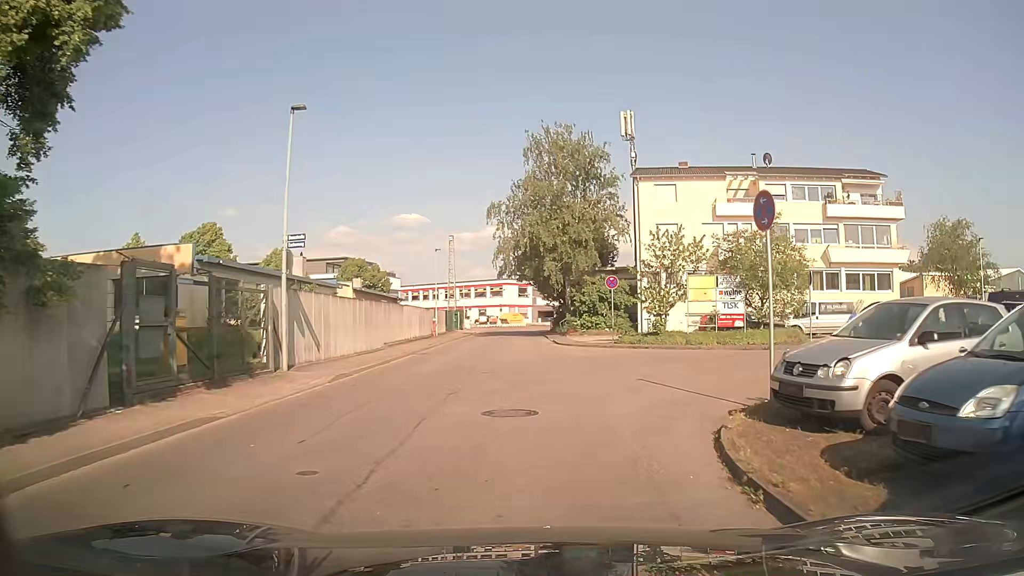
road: unclassified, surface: asphalt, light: Day
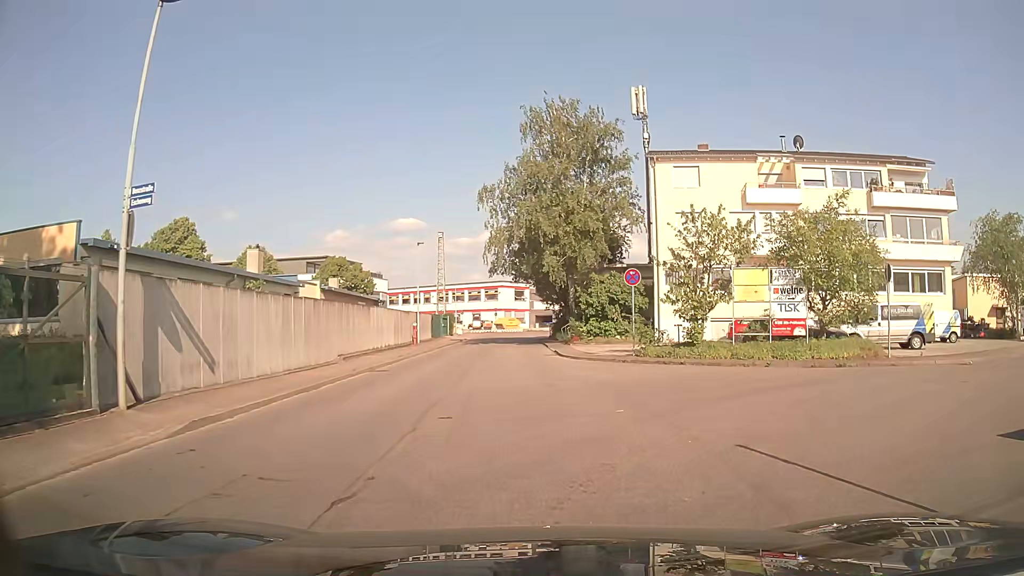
(-0.1, +6.8) m; -1°
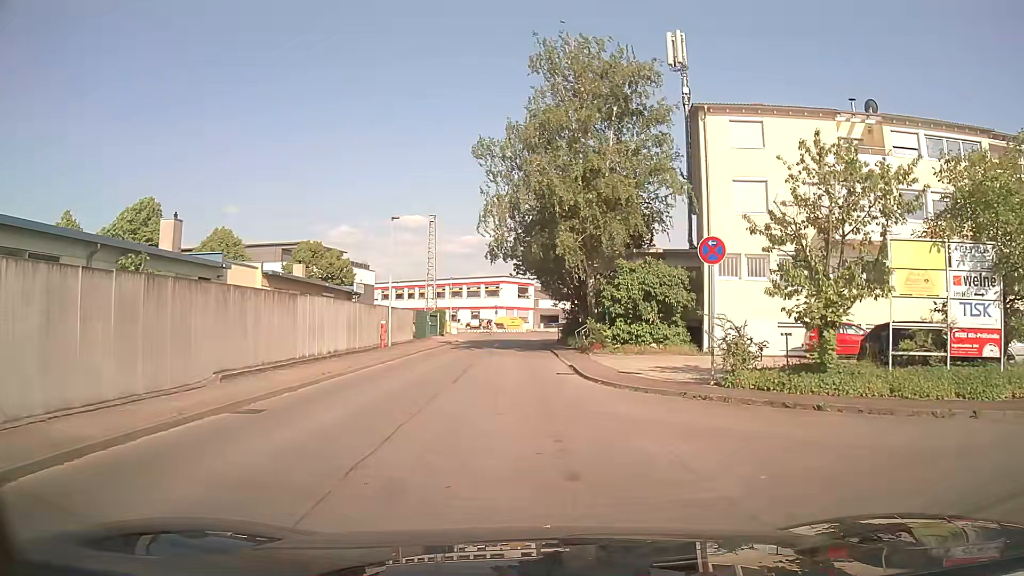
(0.0, +10.1) m; 0°
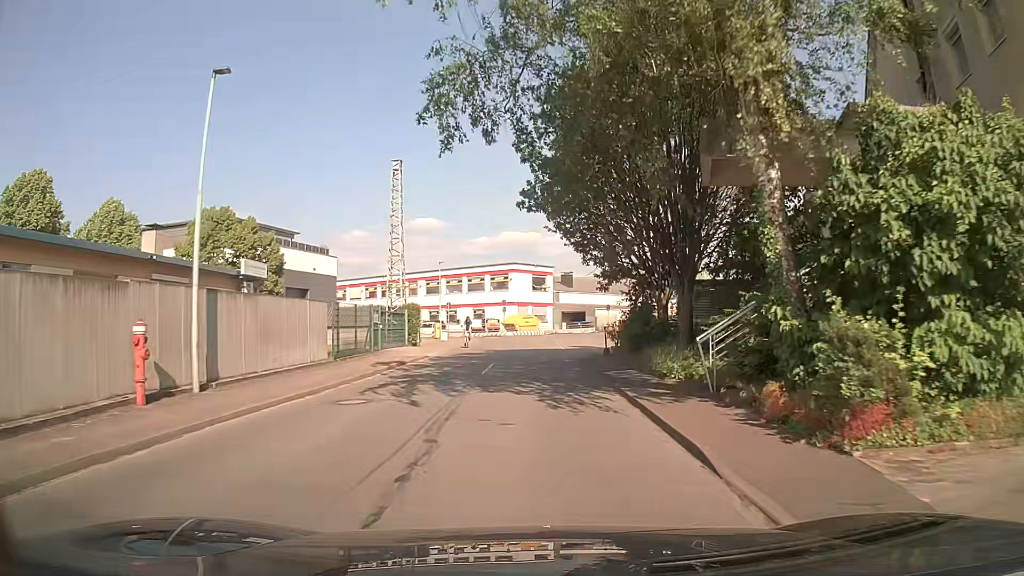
(-0.1, +21.8) m; -1°
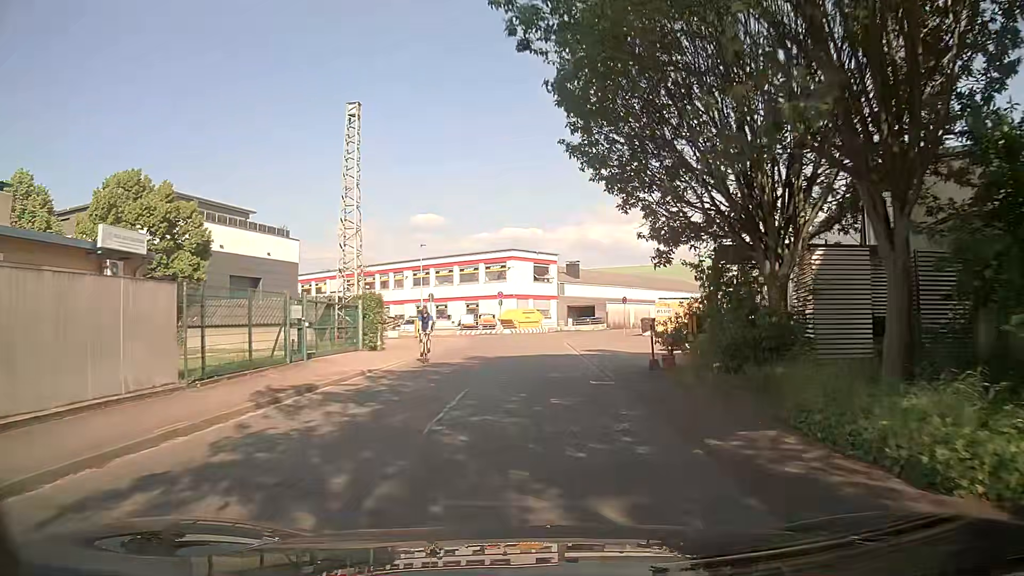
(0.0, +10.2) m; -1°
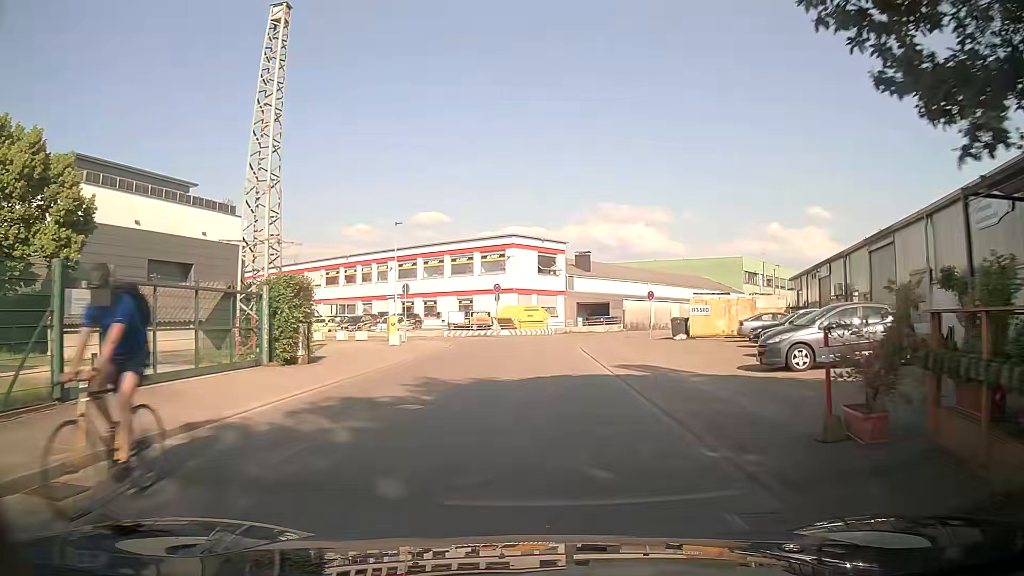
(+0.1, +10.0) m; 0°
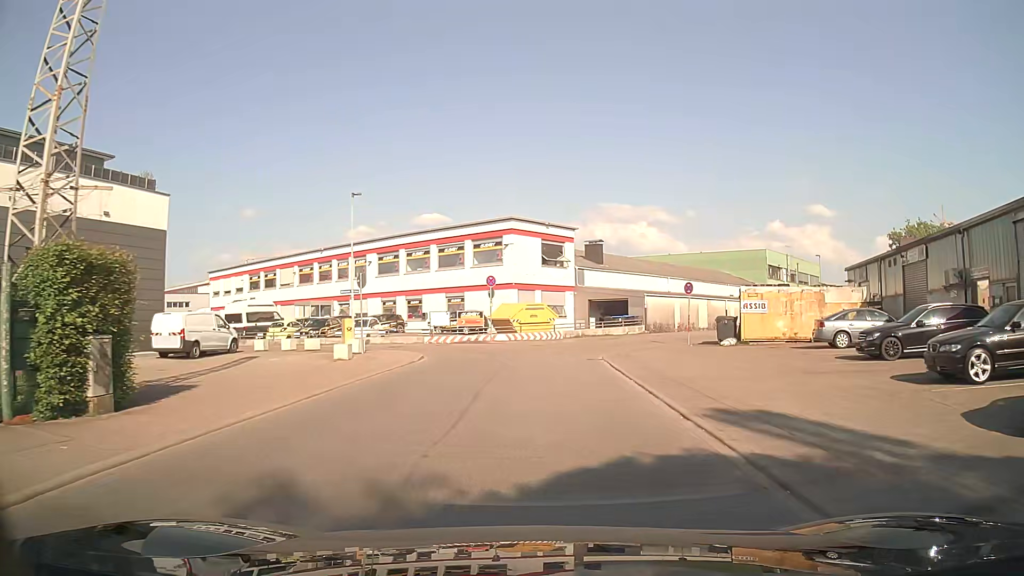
(0.0, +9.5) m; 0°
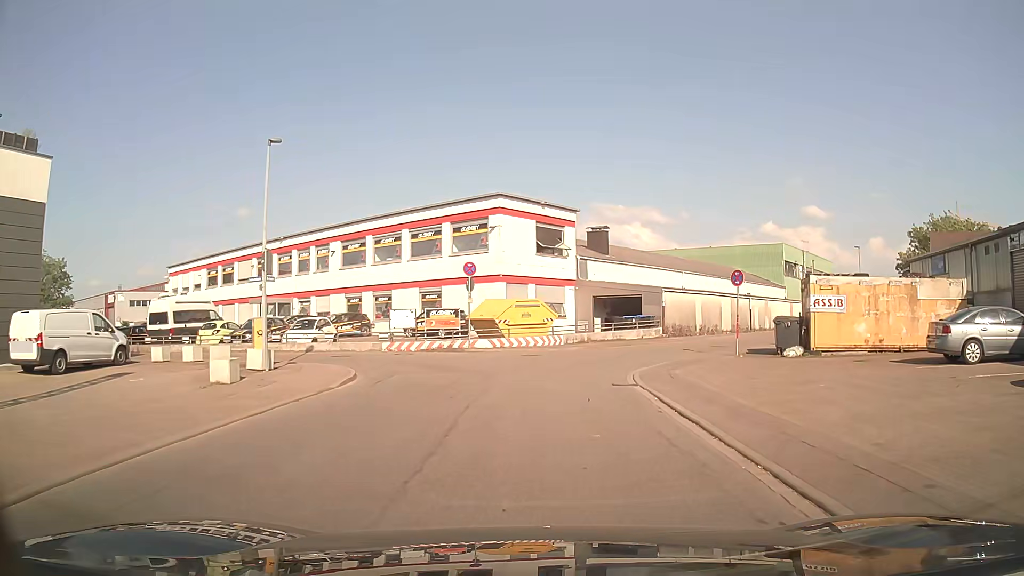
(0.0, +8.7) m; +1°
